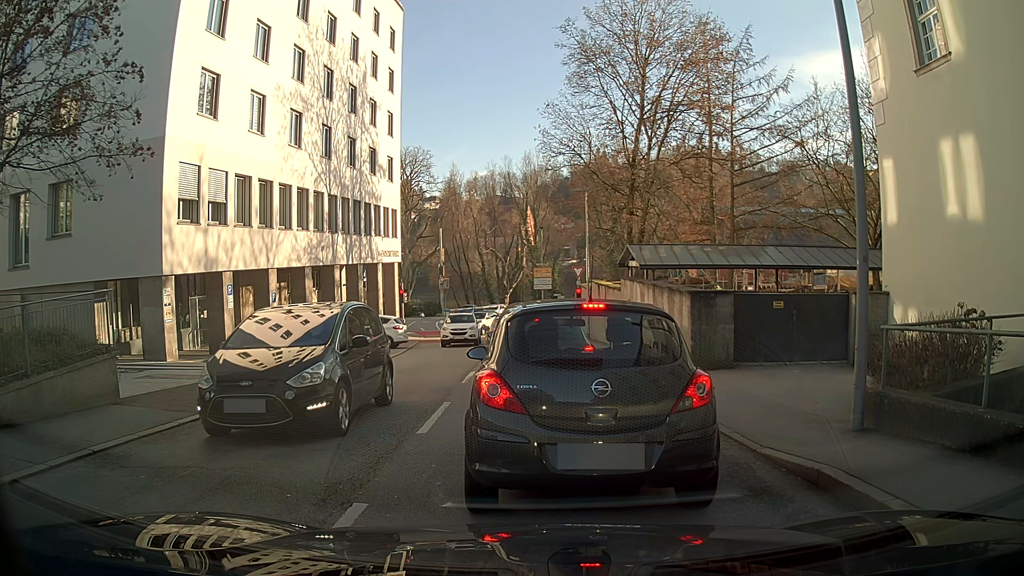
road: unclassified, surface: asphalt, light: Day
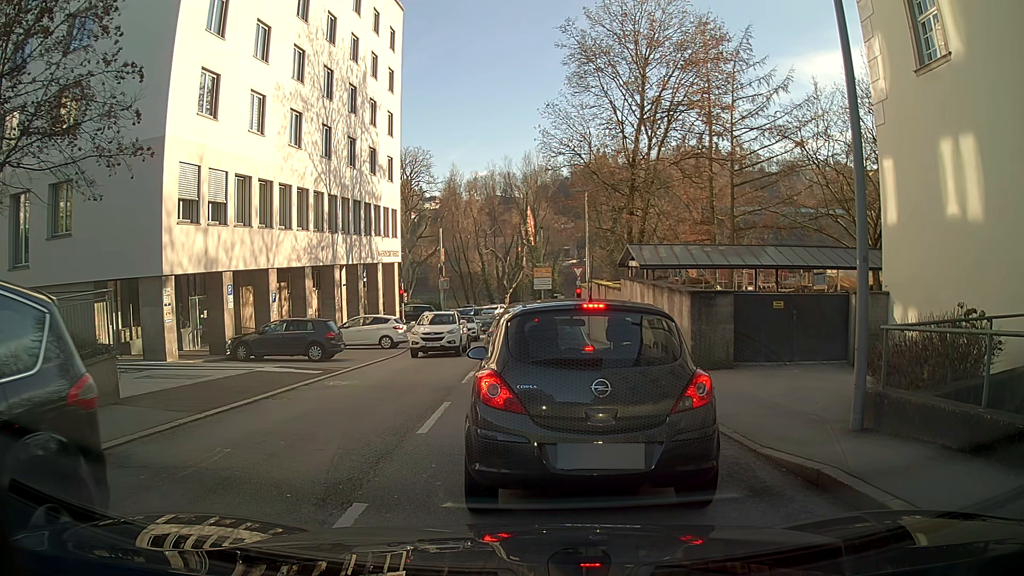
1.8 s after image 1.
(0.0, 0.0) m; 0°
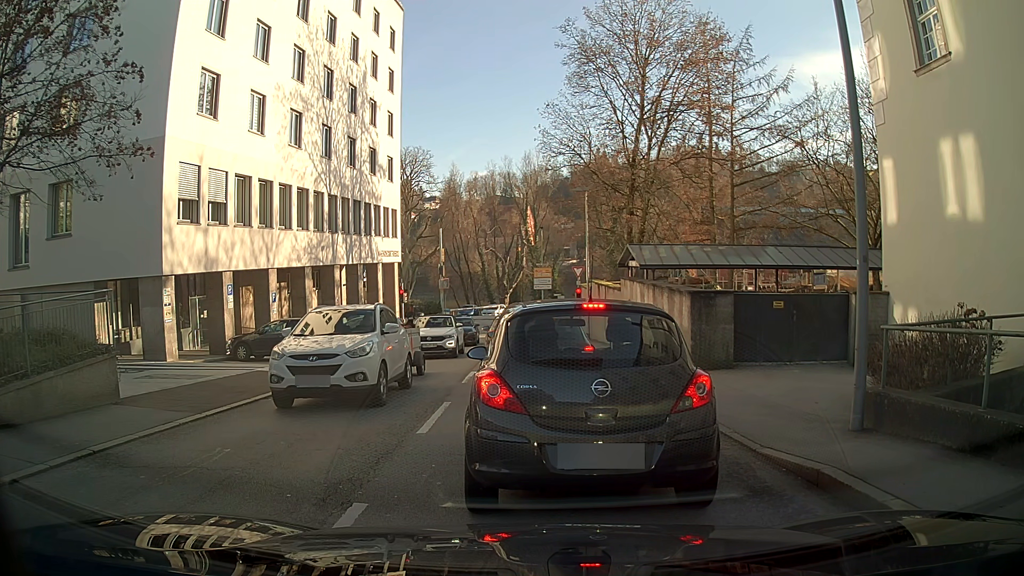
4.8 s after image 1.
(0.0, 0.0) m; 0°
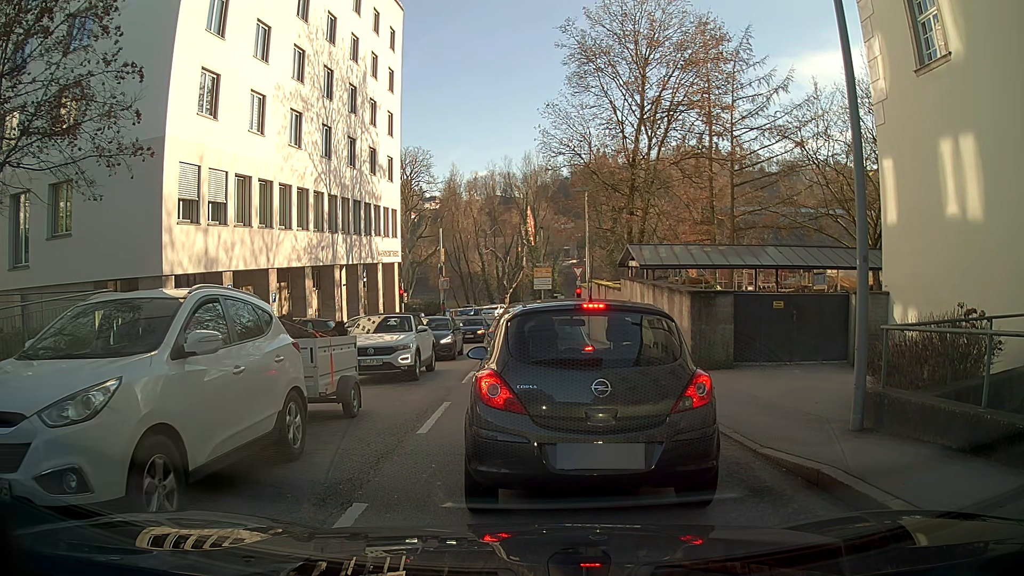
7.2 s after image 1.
(0.0, 0.0) m; 0°
(-1, +10) (0, +20) (0, +30) (0, +40) (+2, +49) (+11, +53) (+21, +53) (+31, +52) (+41, +51) (+51, +50) m
